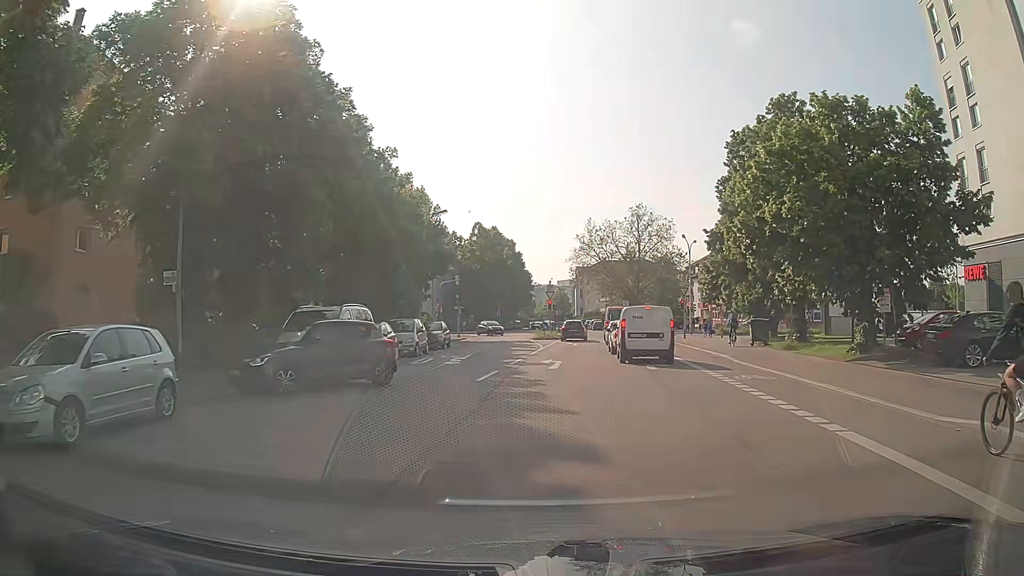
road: residential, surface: asphalt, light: Day
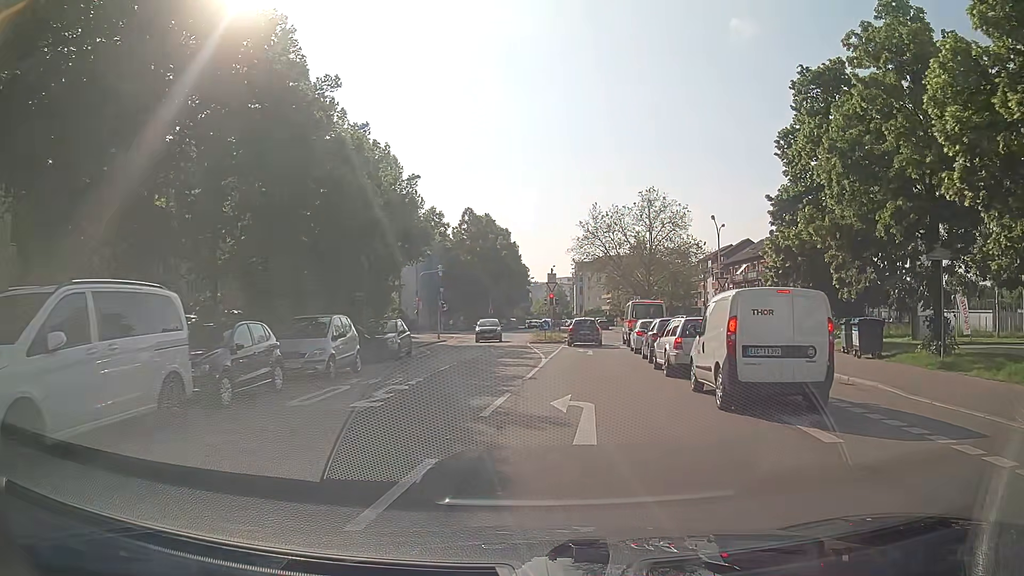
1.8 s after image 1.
(-0.1, +11.8) m; -1°
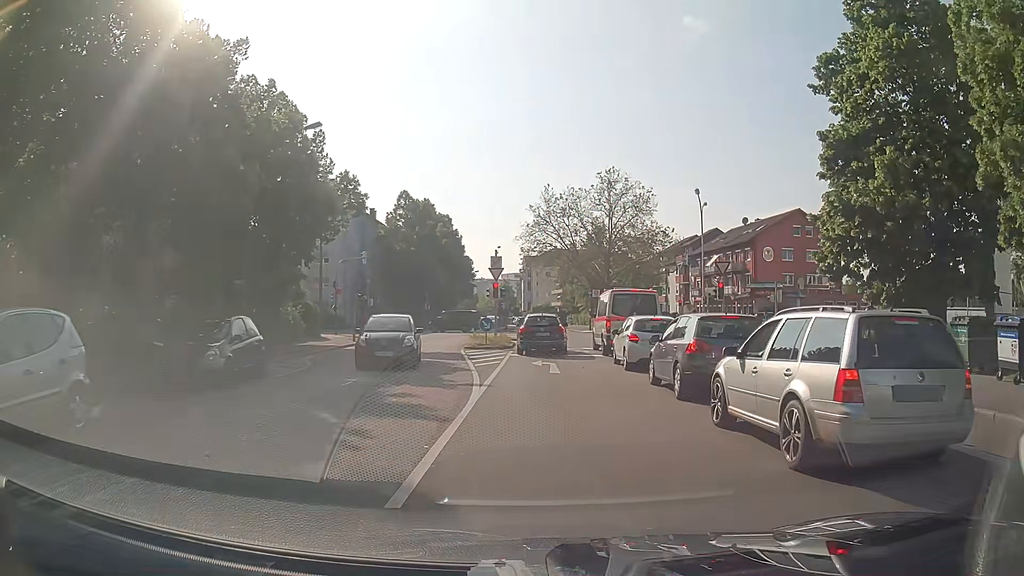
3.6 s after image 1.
(+0.3, +10.6) m; +4°
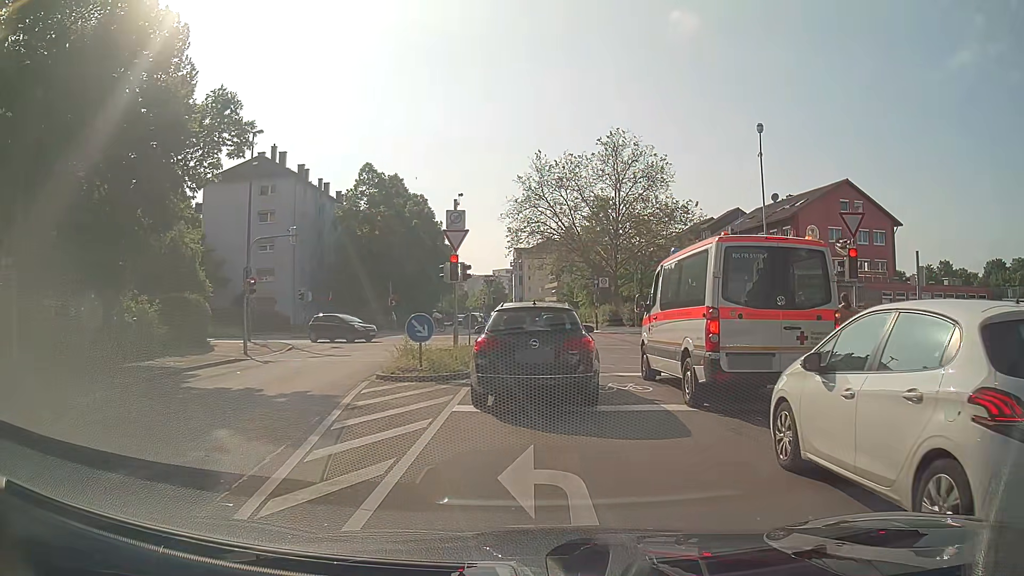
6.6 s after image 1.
(+0.1, +14.6) m; -2°
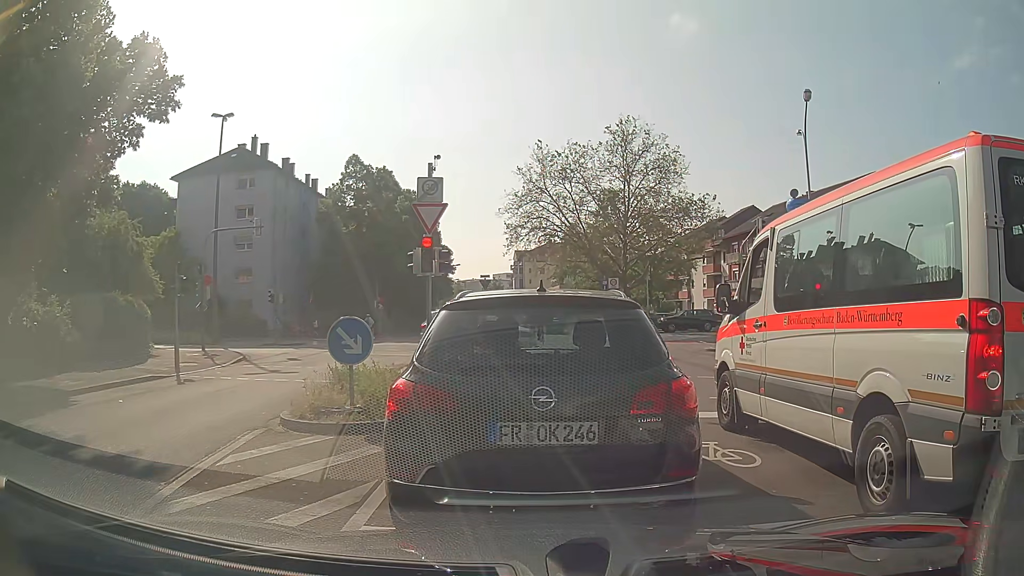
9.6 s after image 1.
(+0.2, +5.2) m; +1°
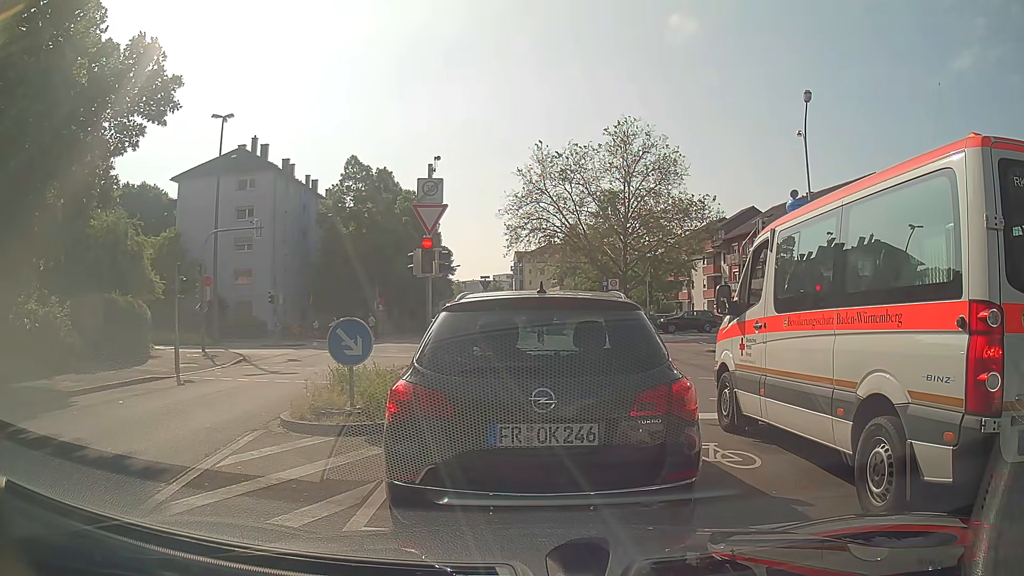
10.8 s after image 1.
(0.0, +0.1) m; 0°
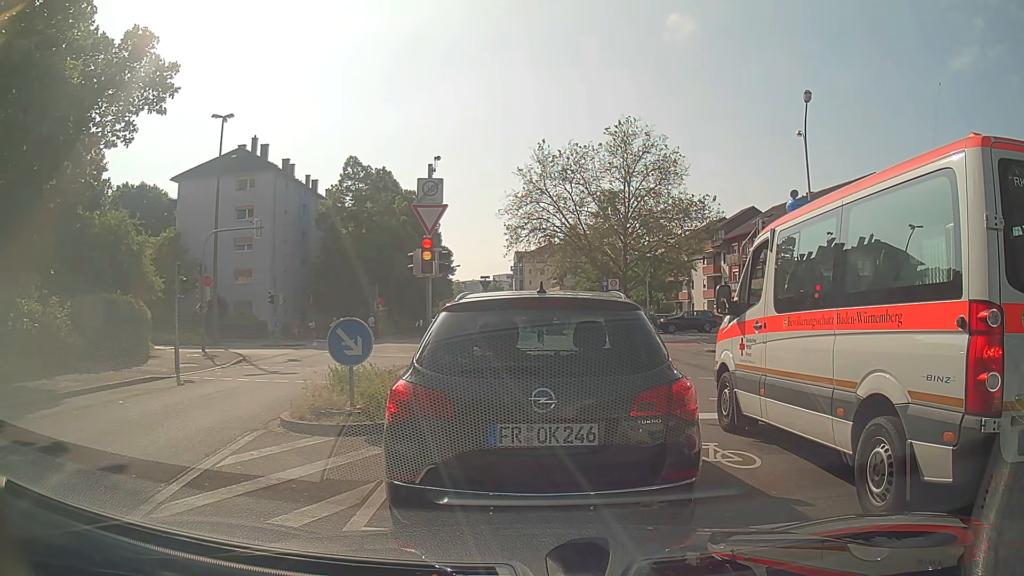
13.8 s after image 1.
(0.0, 0.0) m; 0°
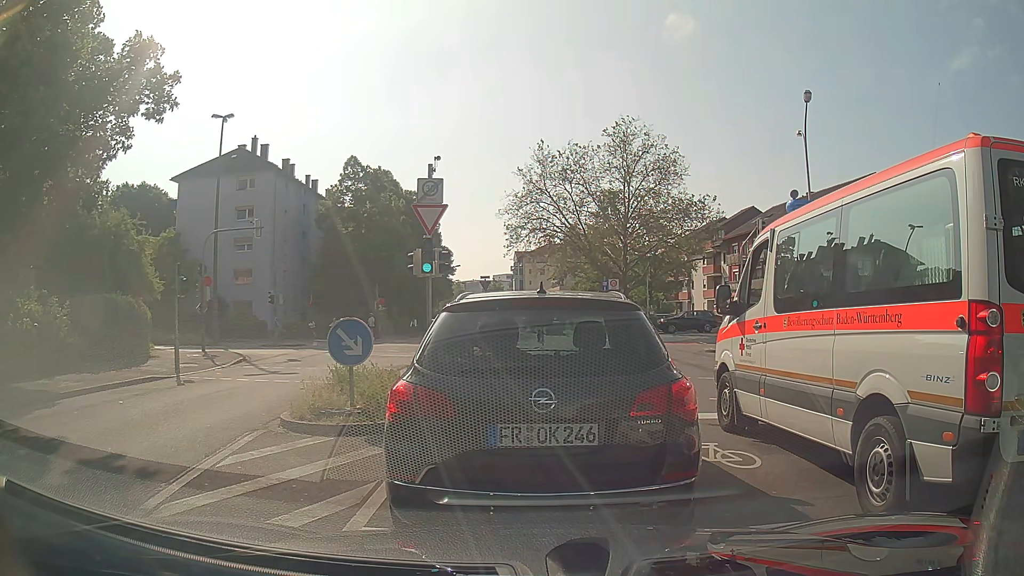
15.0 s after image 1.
(0.0, 0.0) m; 0°
